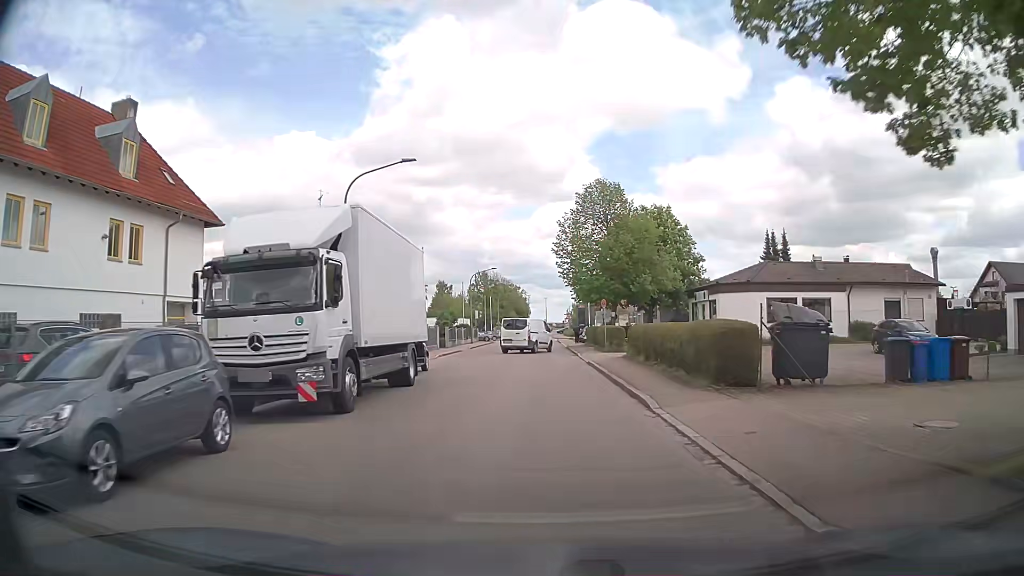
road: residential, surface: asphalt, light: Day
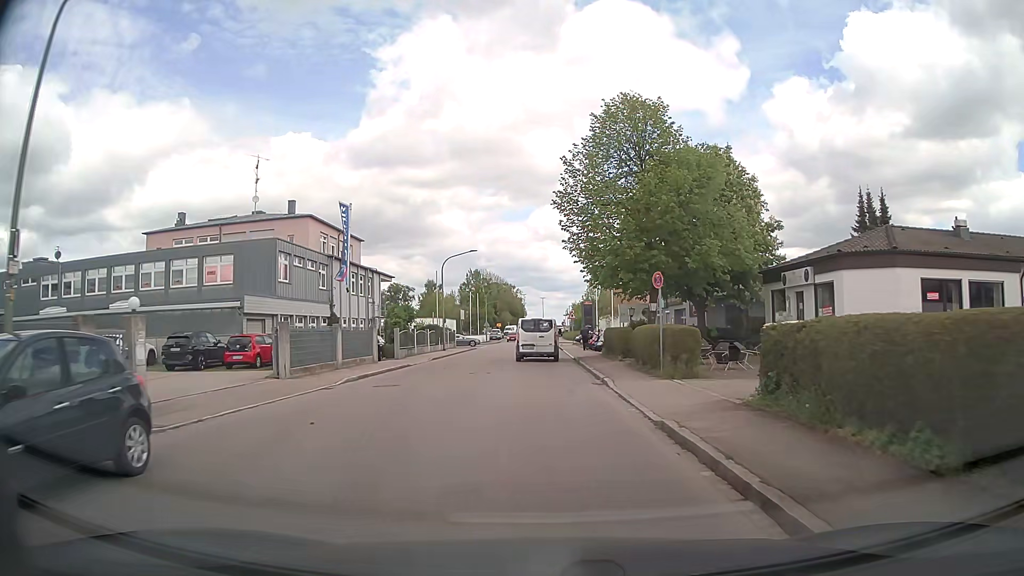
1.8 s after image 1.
(+0.3, +17.2) m; +1°
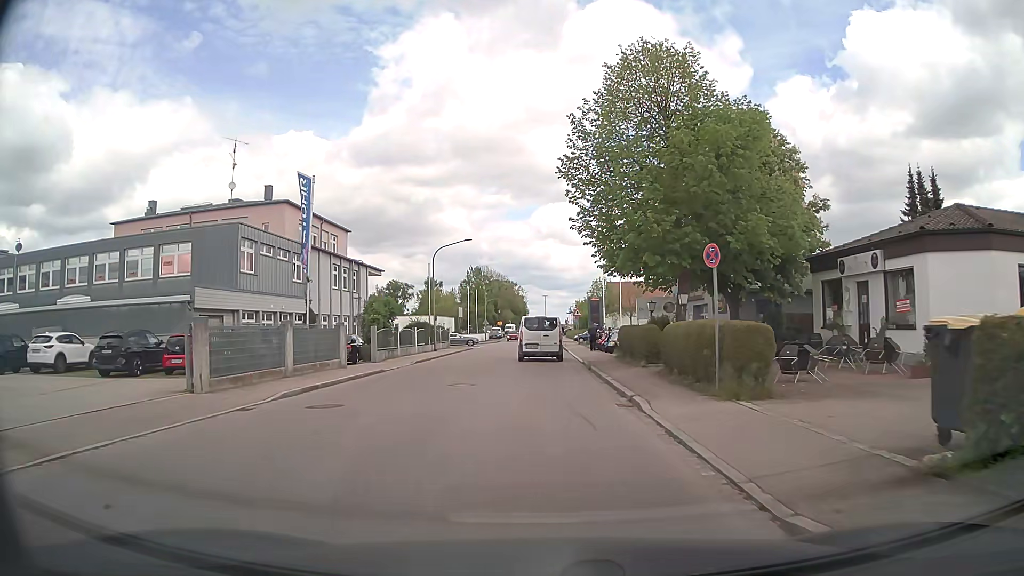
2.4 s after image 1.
(0.0, +5.4) m; 0°
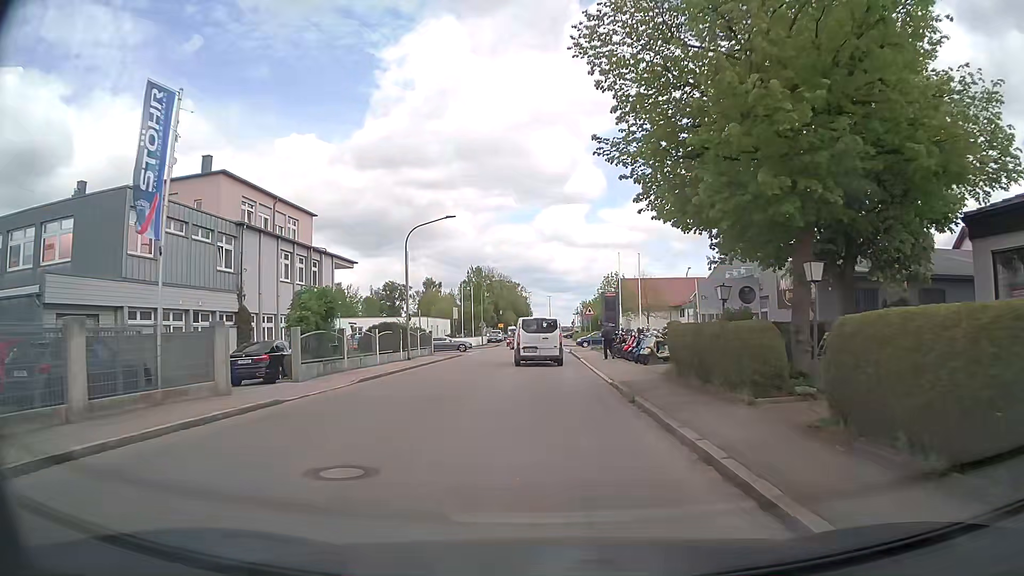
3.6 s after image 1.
(0.0, +10.4) m; -1°
(0, +10) (0, +20) (0, +30) (0, +40) (0, +50) (0, +60) (0, +70) (0, +80) (0, +90) (0, +100) m
